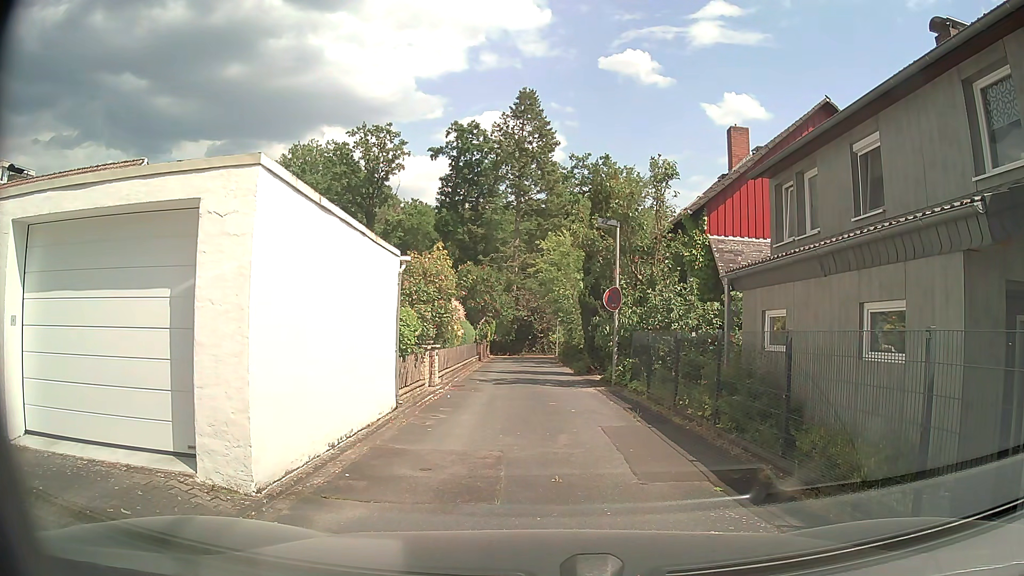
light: Day
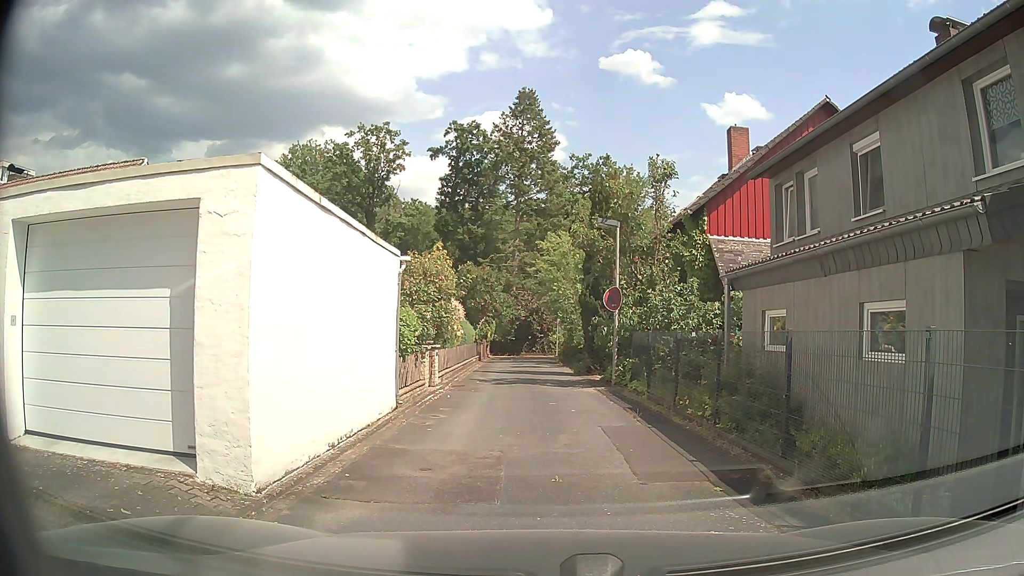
(0.0, 0.0) m; 0°
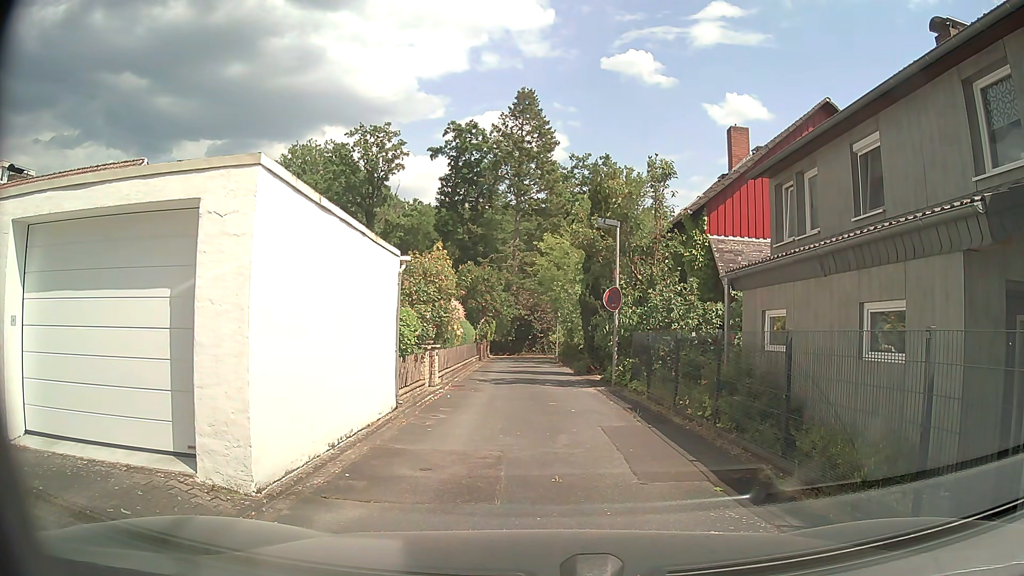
(0.0, 0.0) m; 0°
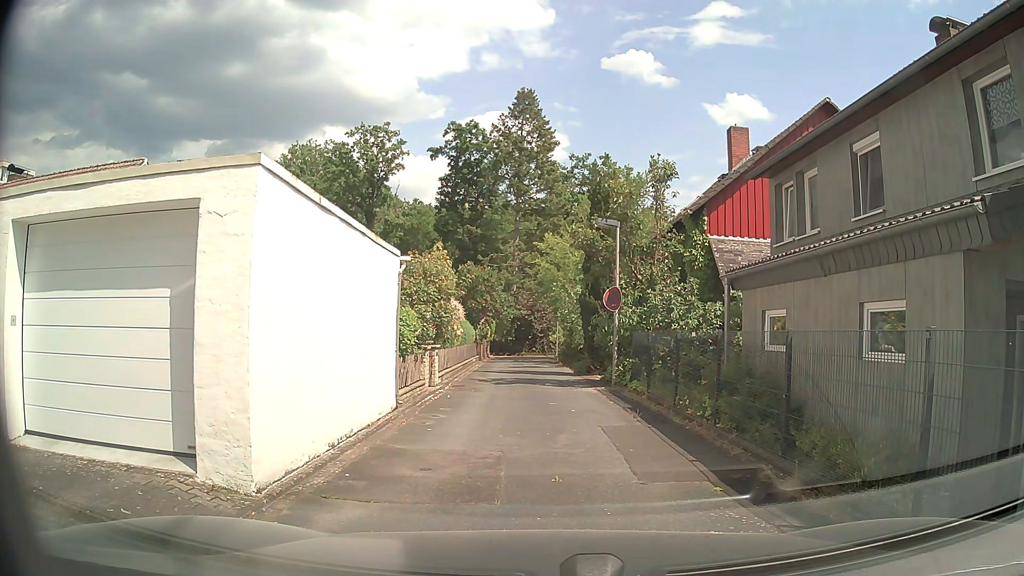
(0.0, 0.0) m; 0°
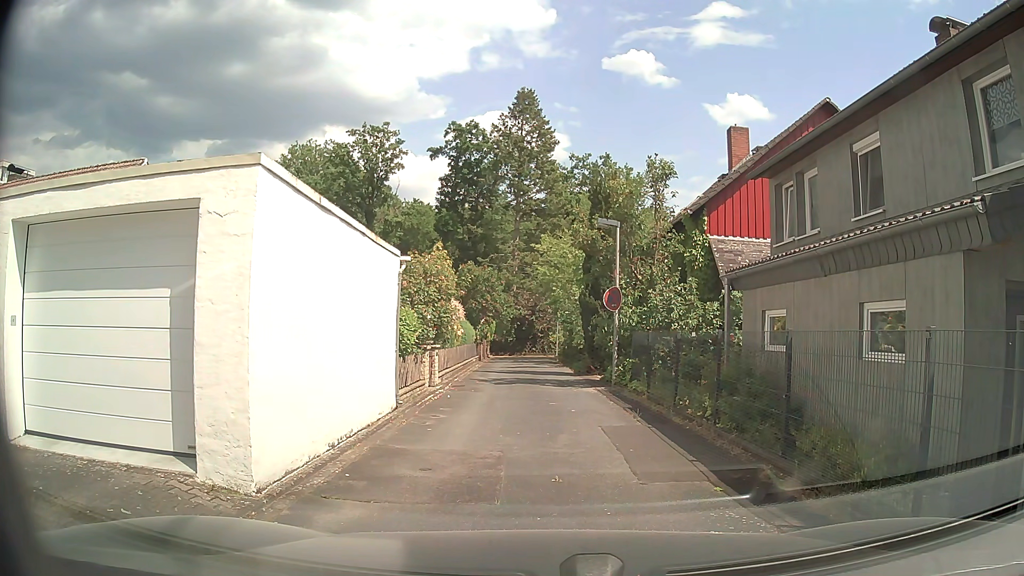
(0.0, 0.0) m; 0°
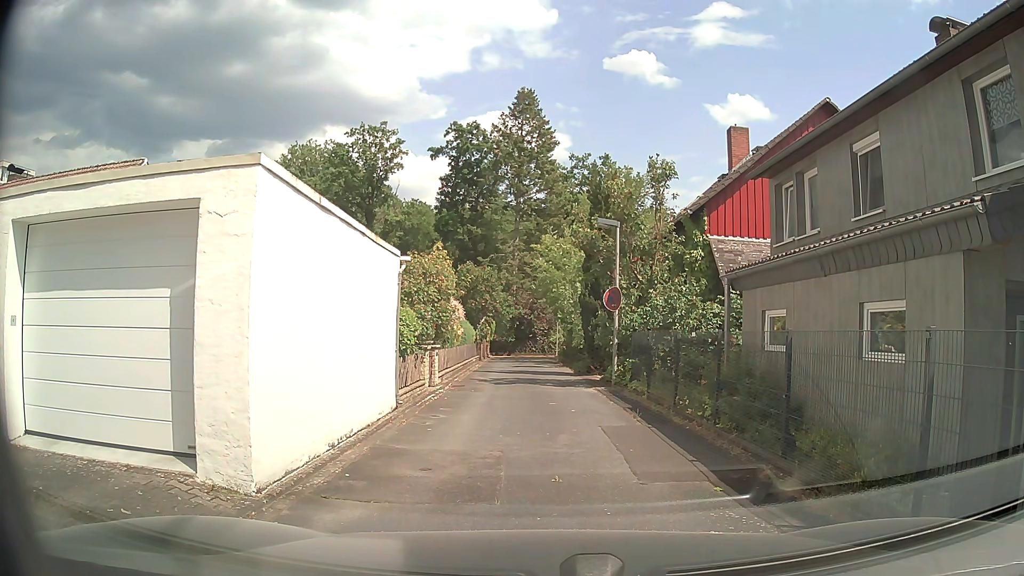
(0.0, 0.0) m; 0°
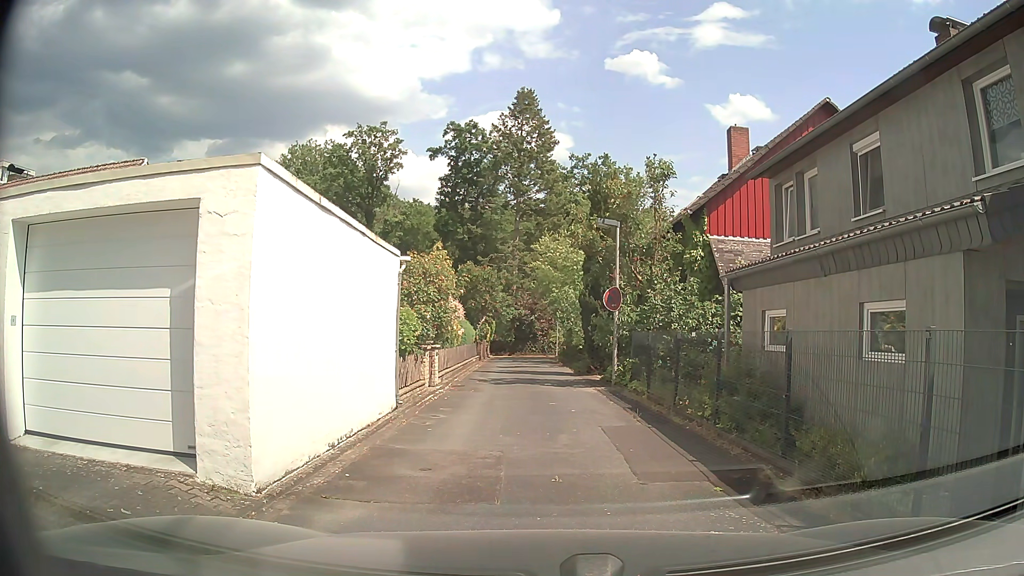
(0.0, 0.0) m; 0°
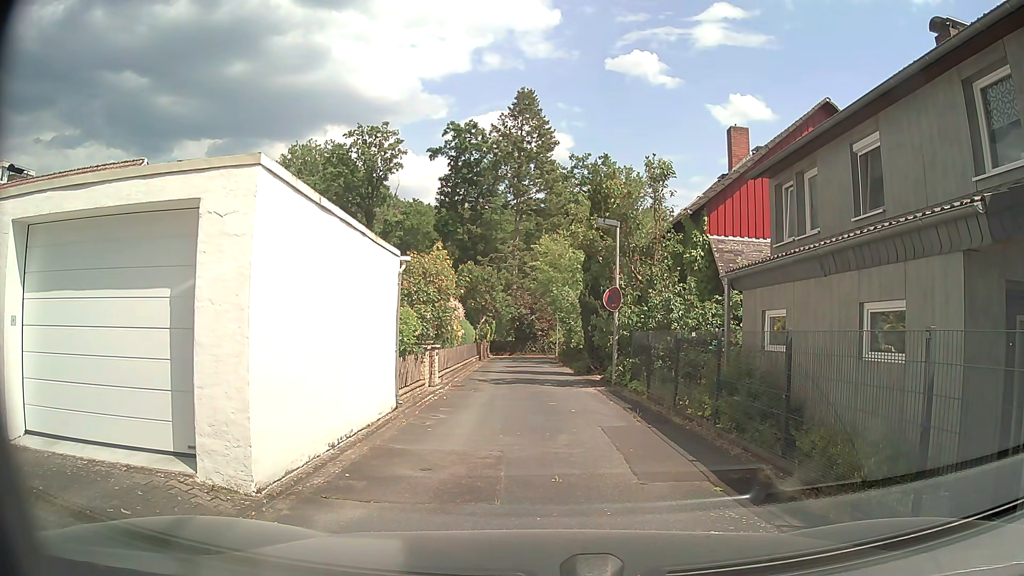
(0.0, 0.0) m; 0°
